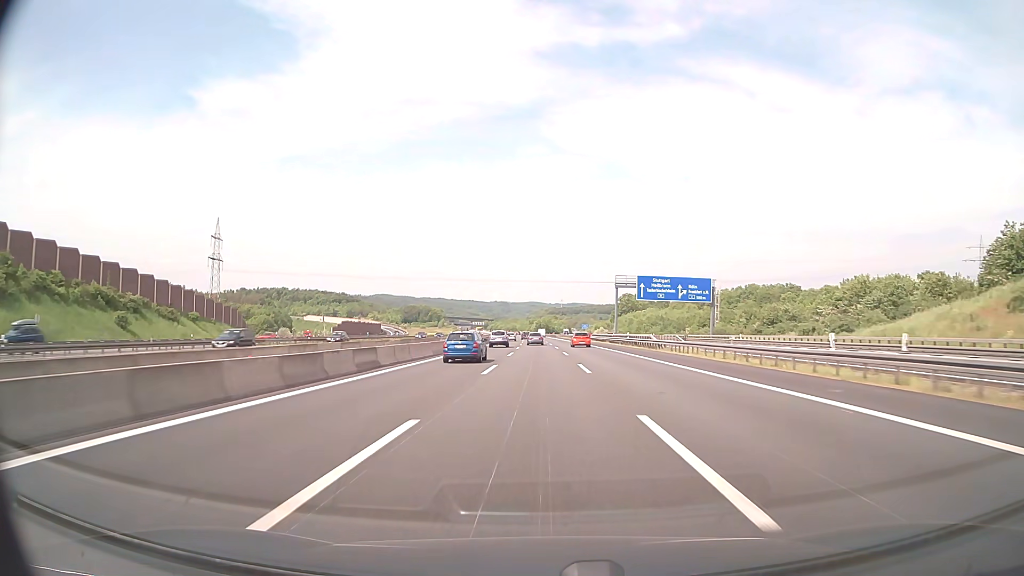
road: motorway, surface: asphalt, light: Day
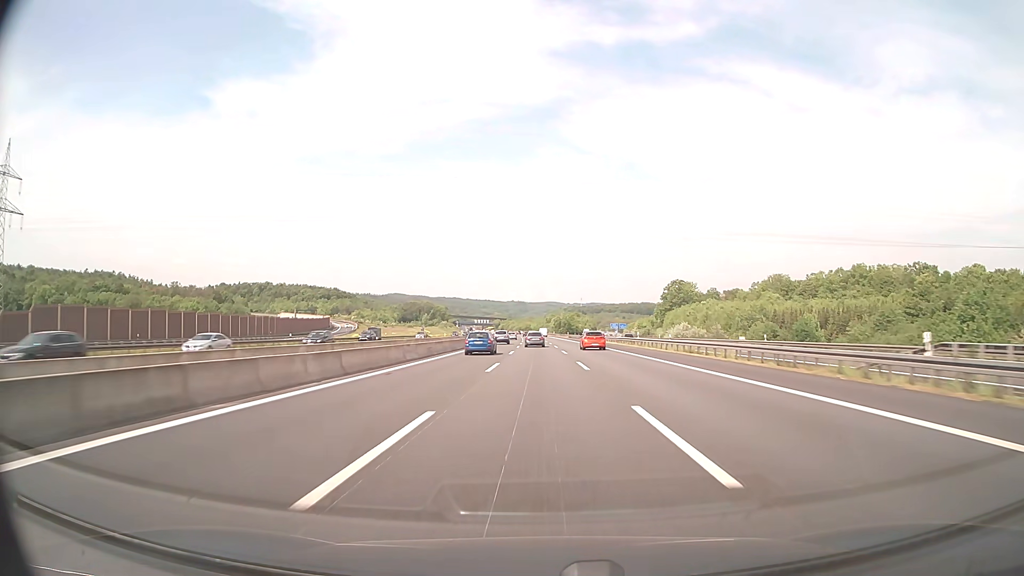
(-1.4, +106.9) m; -2°
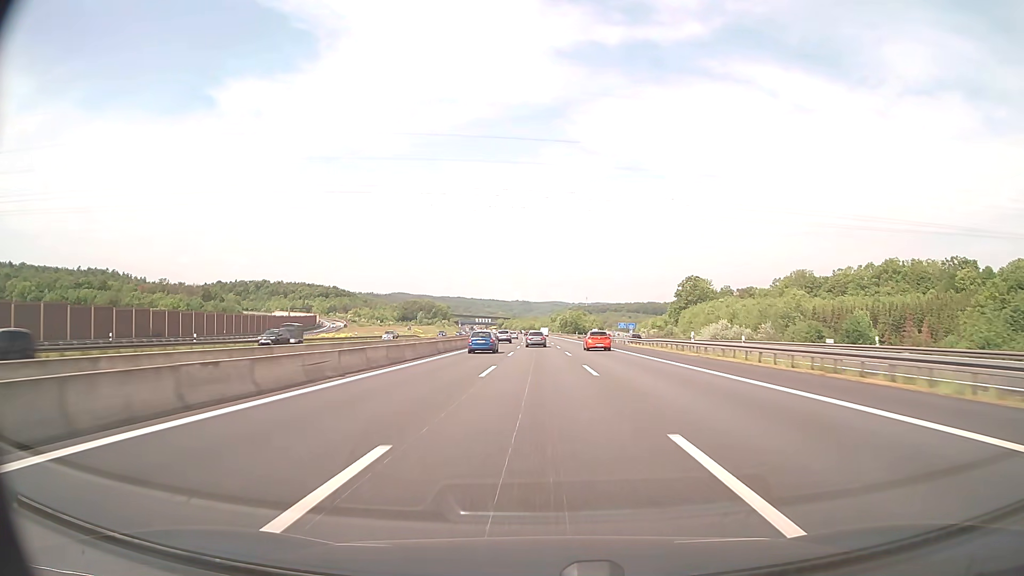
(-0.1, +21.4) m; 0°
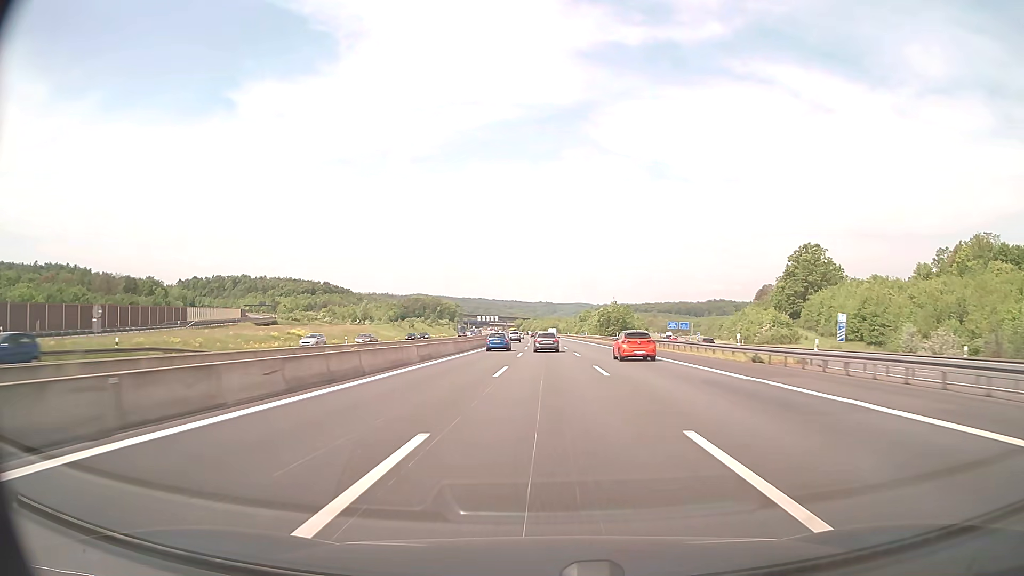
(-1.5, +107.8) m; -2°
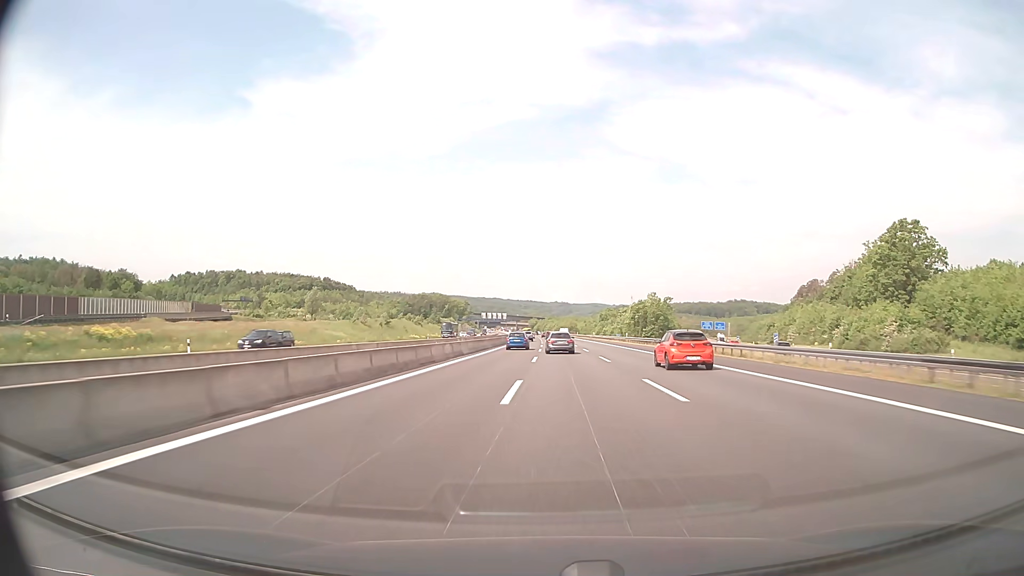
(-0.6, +44.1) m; -1°
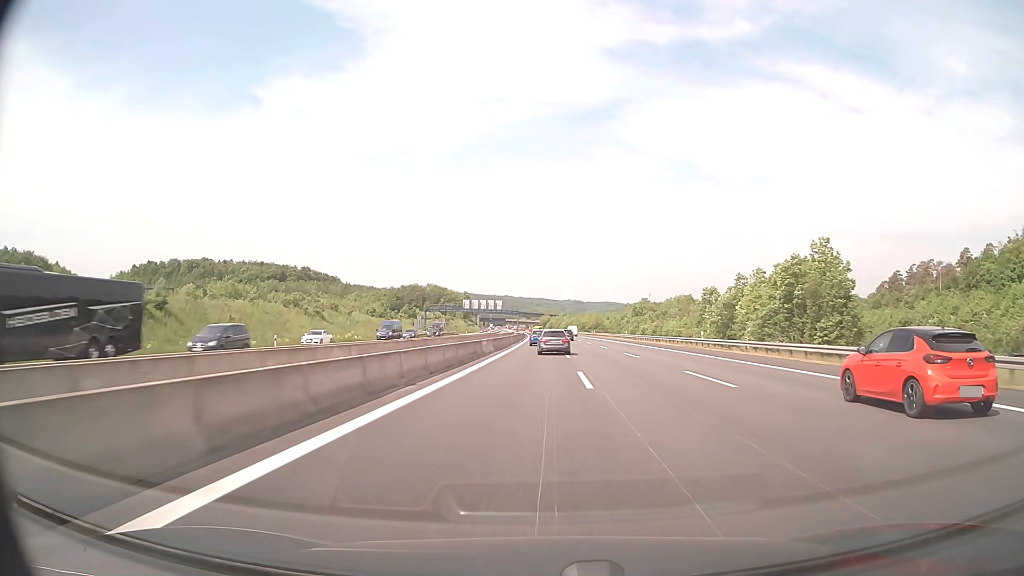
(-1.0, +87.3) m; -1°
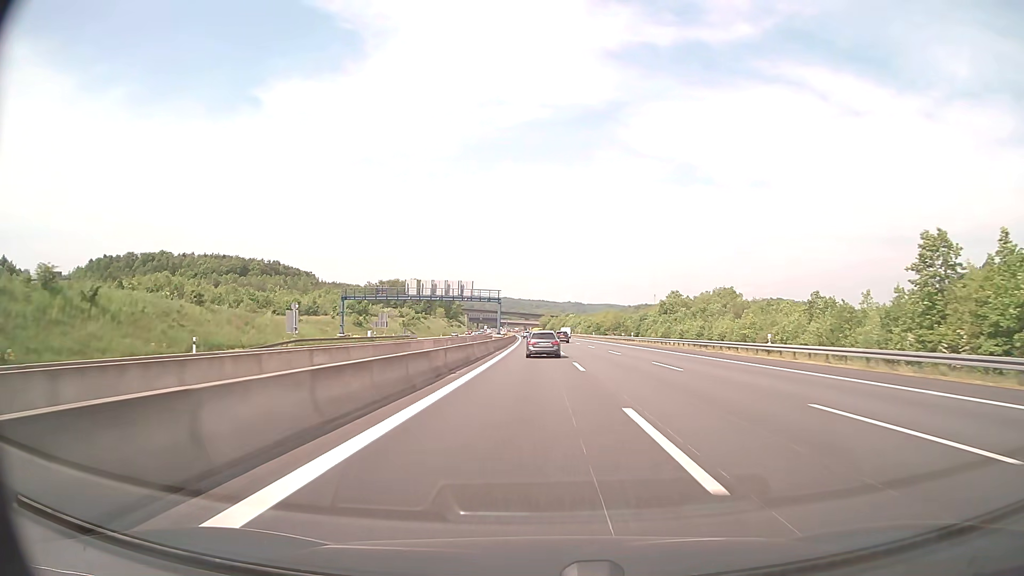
(0.0, +64.0) m; 0°
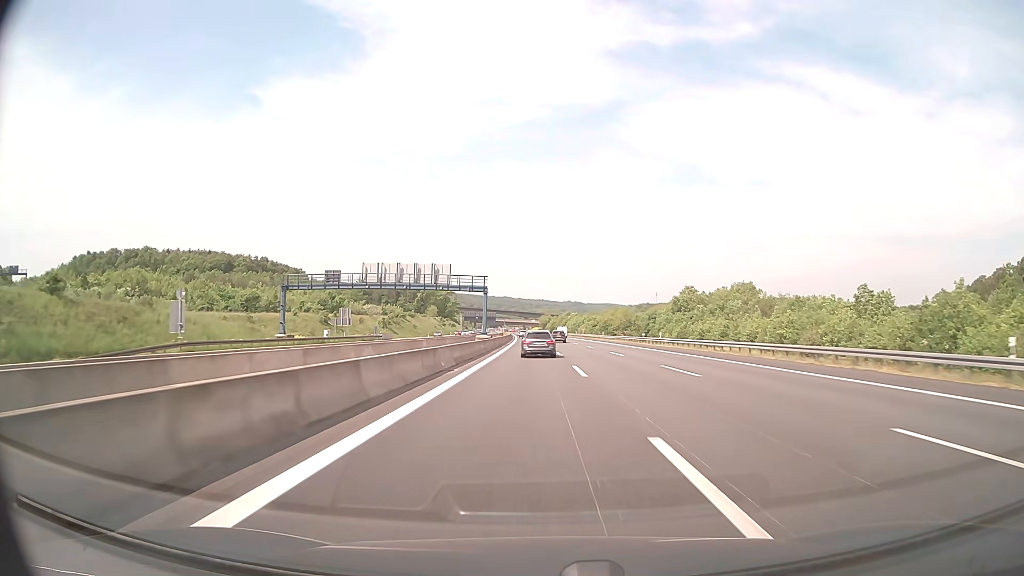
(0.0, +21.3) m; 0°
(0, +10) (0, +20) (0, +30) (0, +40) (0, +50) (0, +60) (-1, +70) (-1, +80) (-1, +90) (-1, +100) m
